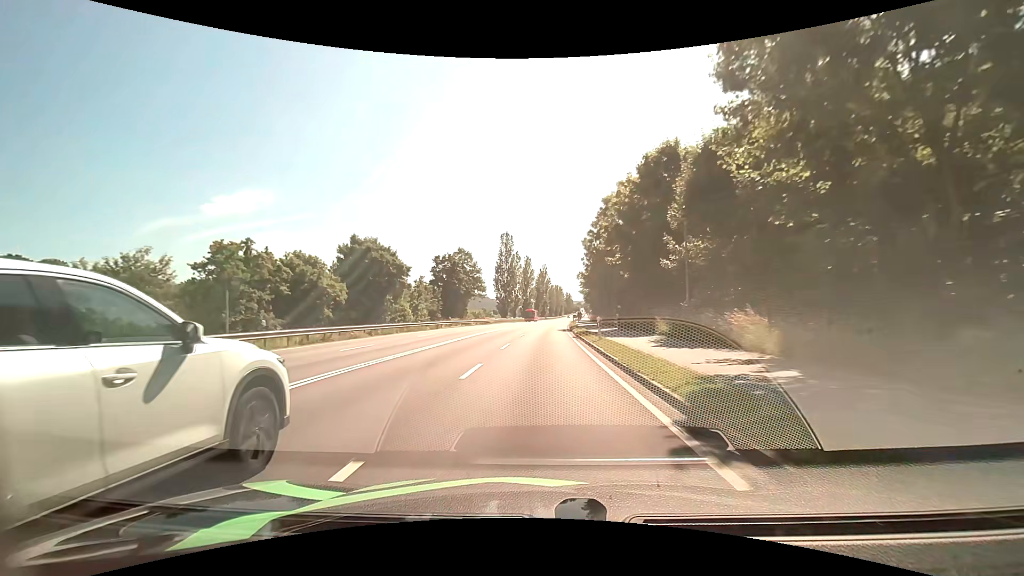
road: primary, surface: asphalt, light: Day
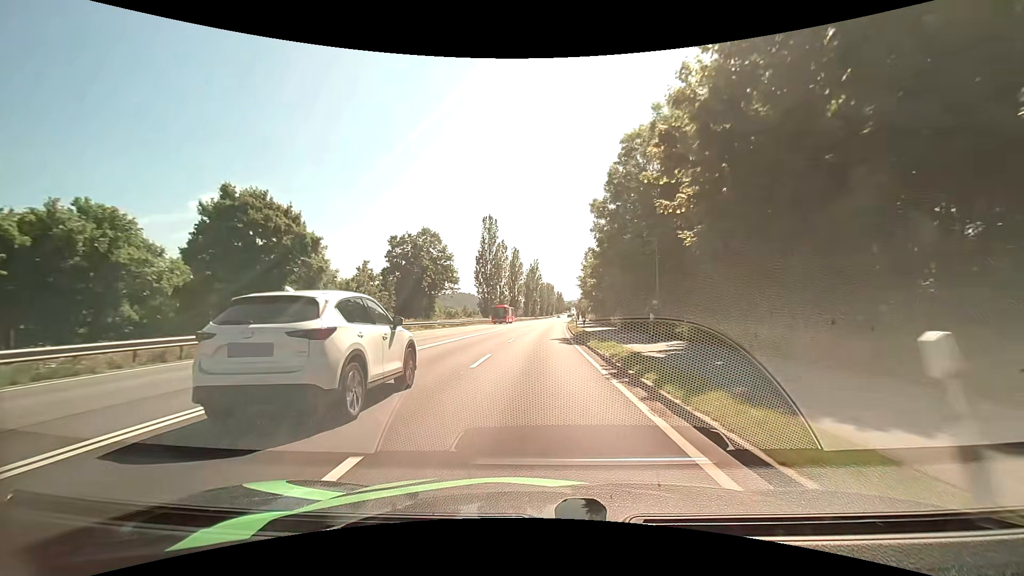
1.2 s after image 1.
(+0.3, +18.9) m; +2°
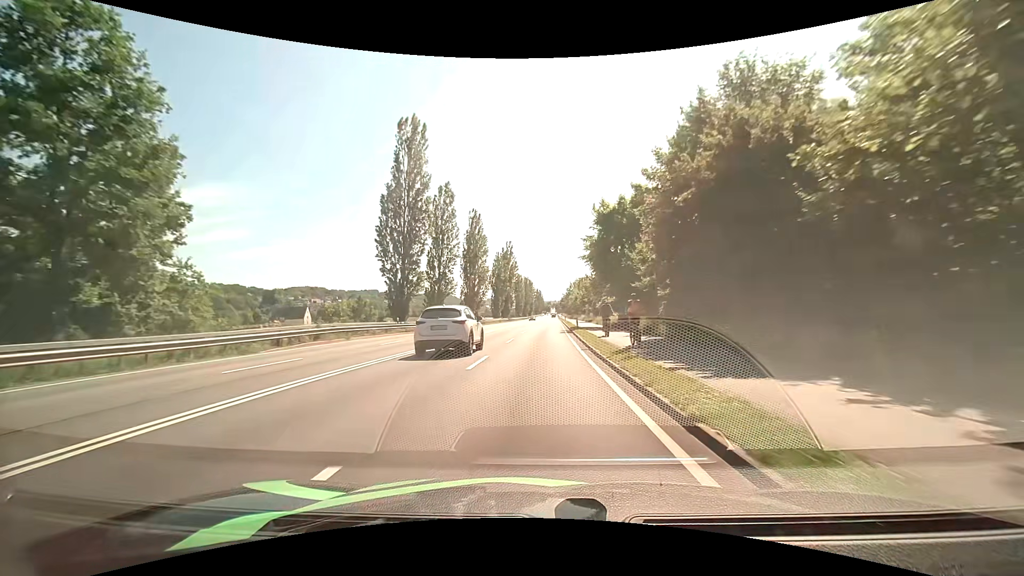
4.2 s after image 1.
(+0.8, +48.1) m; +2°
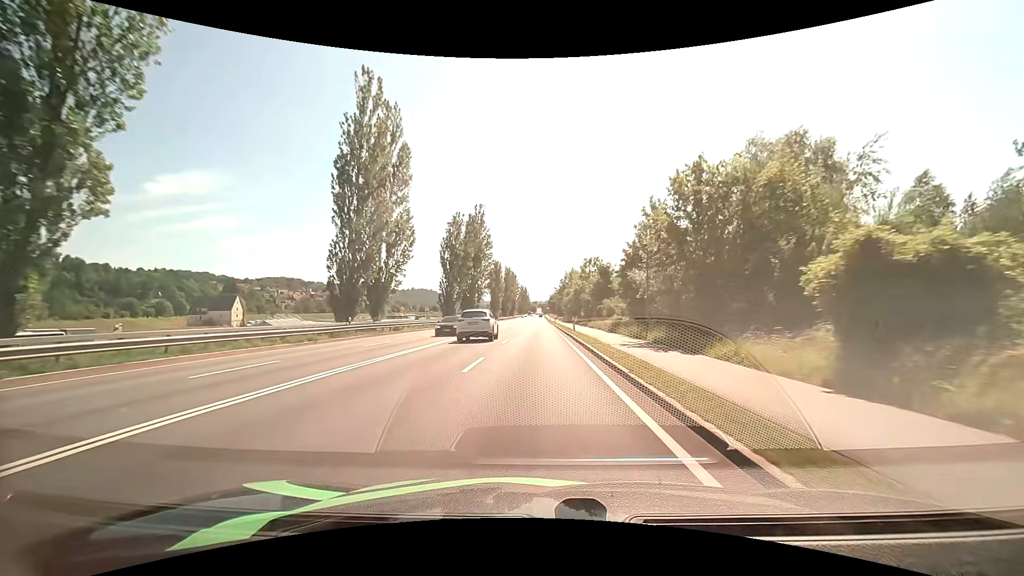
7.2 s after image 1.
(+1.0, +48.7) m; +1°
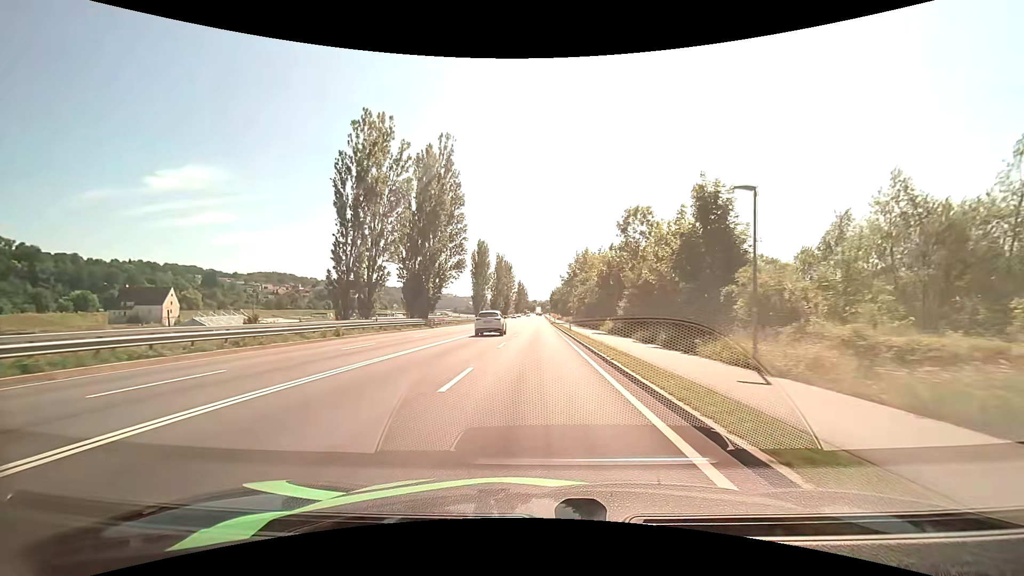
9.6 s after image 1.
(+0.4, +39.0) m; +1°
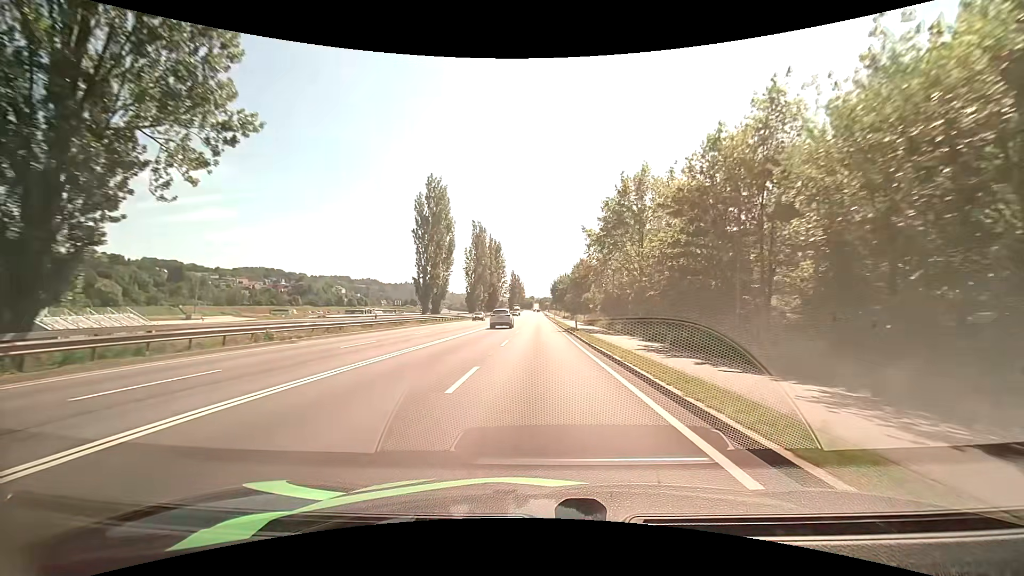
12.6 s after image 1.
(-0.2, +48.5) m; 0°
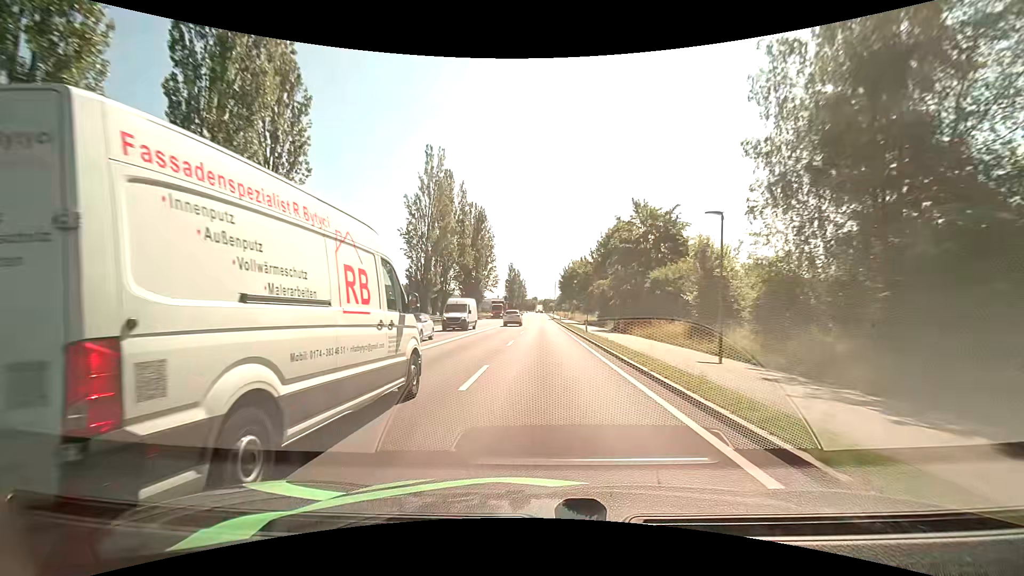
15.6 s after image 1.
(-0.1, +47.8) m; 0°
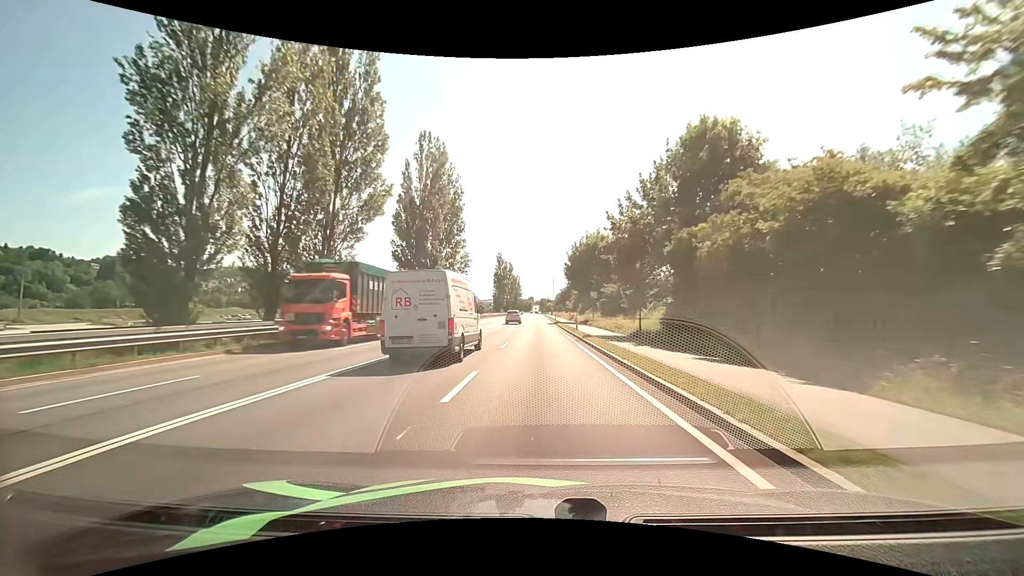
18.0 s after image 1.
(+0.2, +37.2) m; 0°
(0, +10) (0, +20) (0, +30) (0, +40) (0, +50) (0, +60) (0, +70) (0, +80) (0, +90) (0, +100) m
